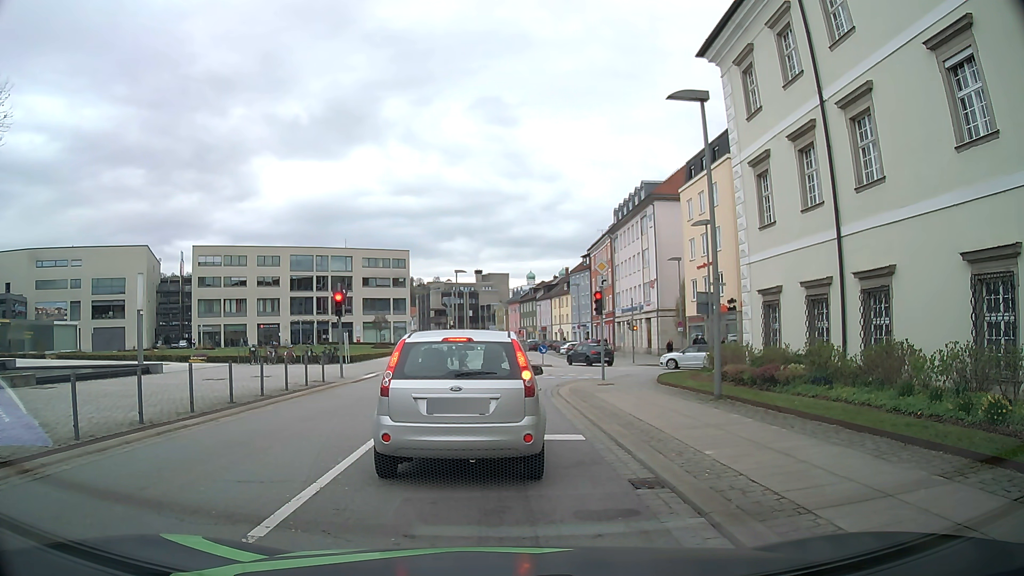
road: tertiary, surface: asphalt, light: Day
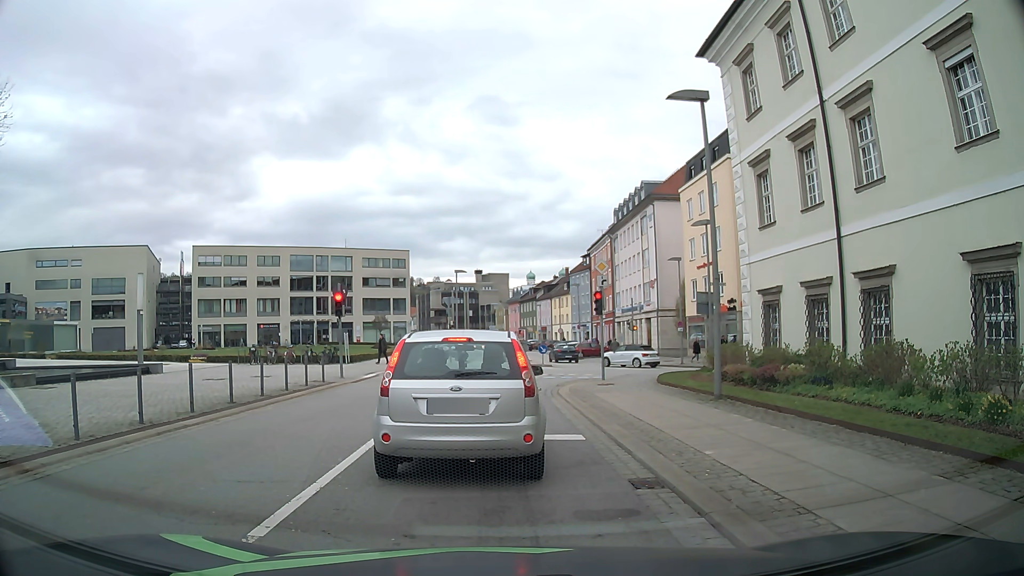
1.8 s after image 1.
(0.0, 0.0) m; 0°
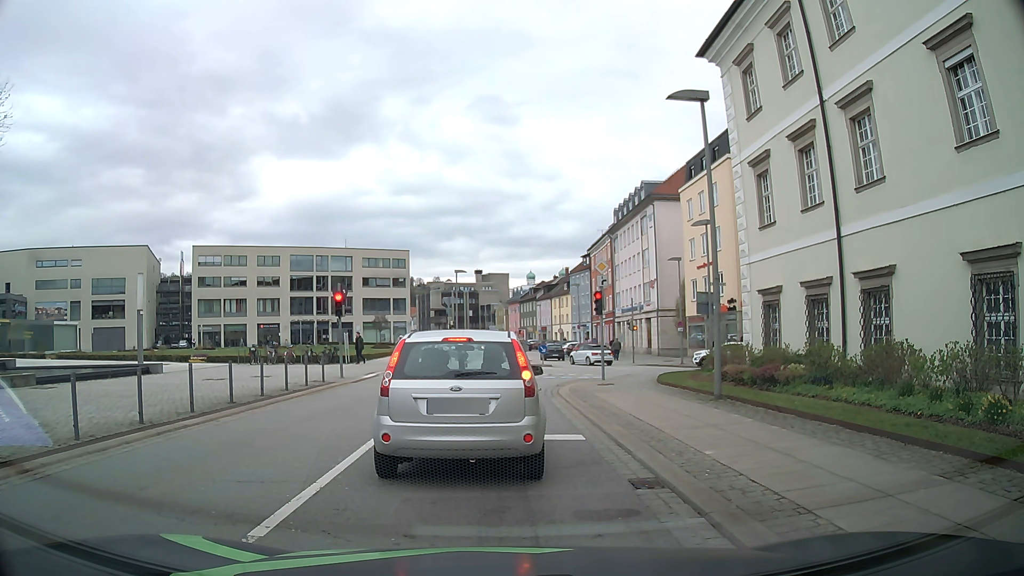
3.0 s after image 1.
(0.0, 0.0) m; 0°
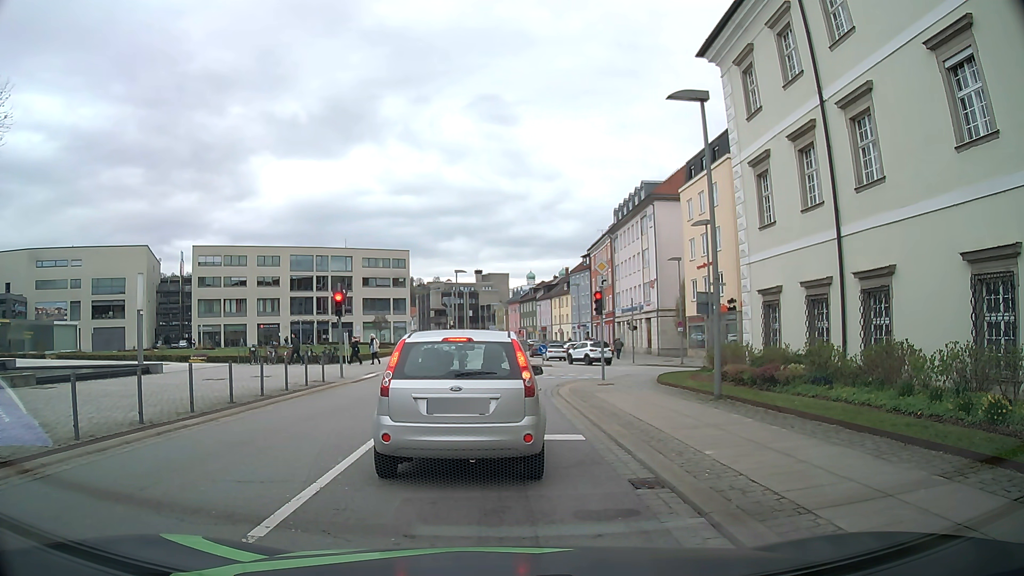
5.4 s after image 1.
(0.0, 0.0) m; 0°
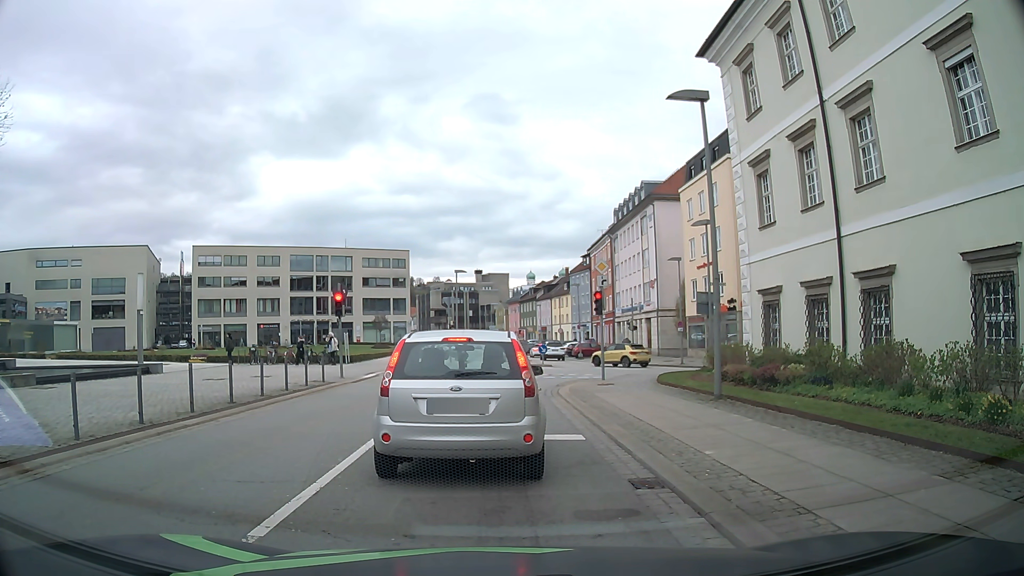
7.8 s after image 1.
(0.0, 0.0) m; 0°
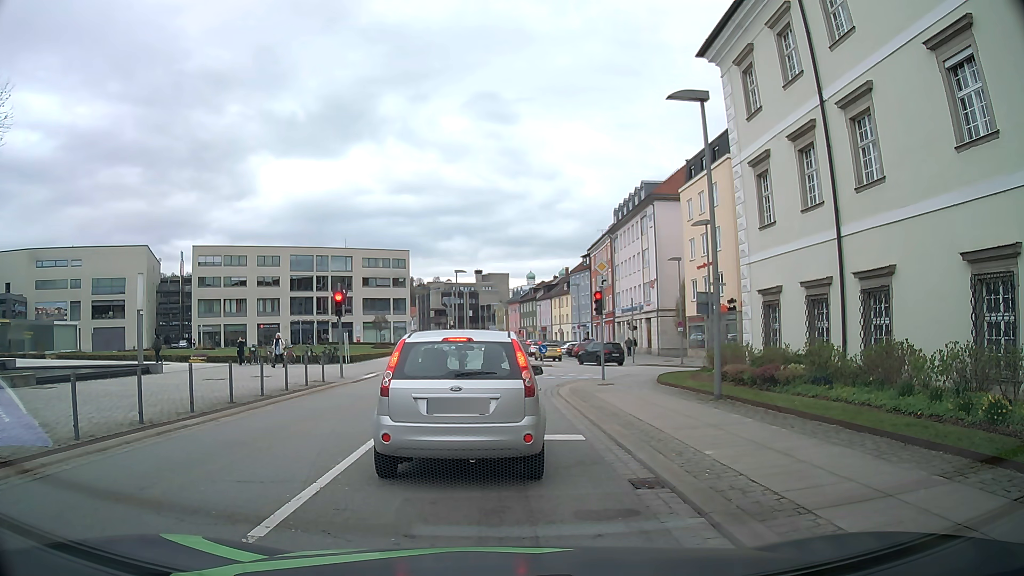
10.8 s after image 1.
(0.0, 0.0) m; 0°
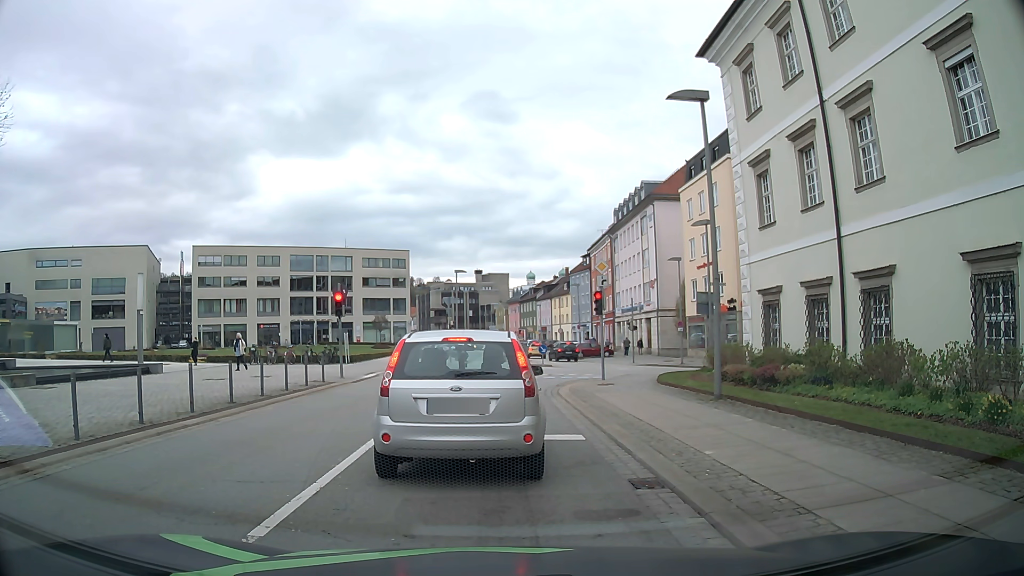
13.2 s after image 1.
(0.0, 0.0) m; 0°
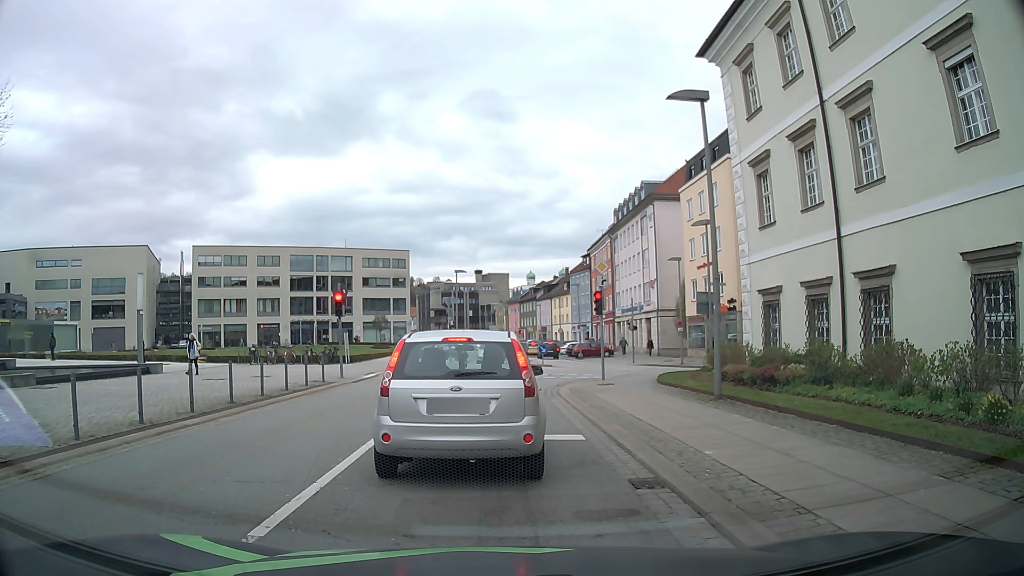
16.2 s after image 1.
(0.0, 0.0) m; 0°
